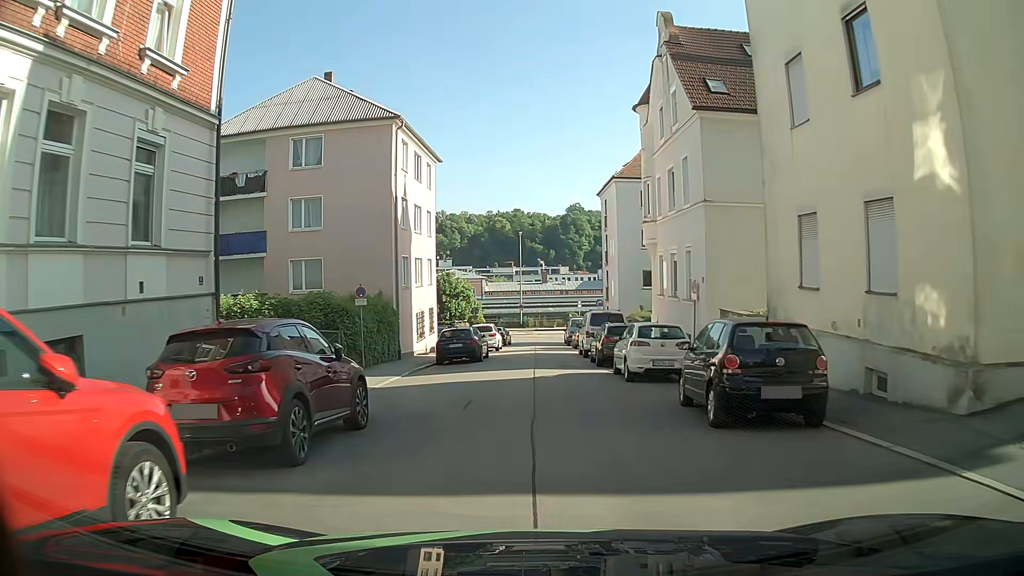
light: Day
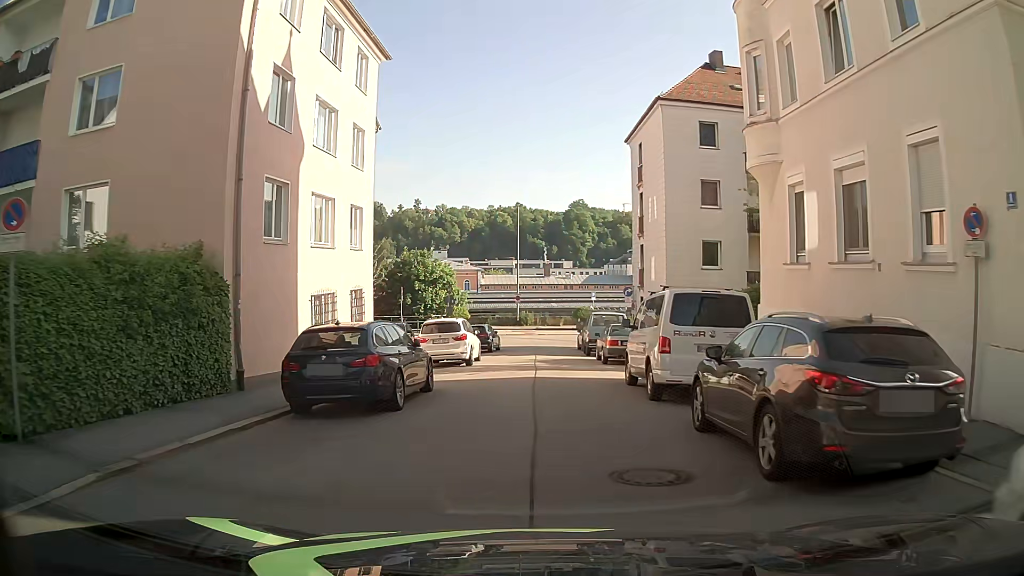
(-0.2, +16.7) m; -1°
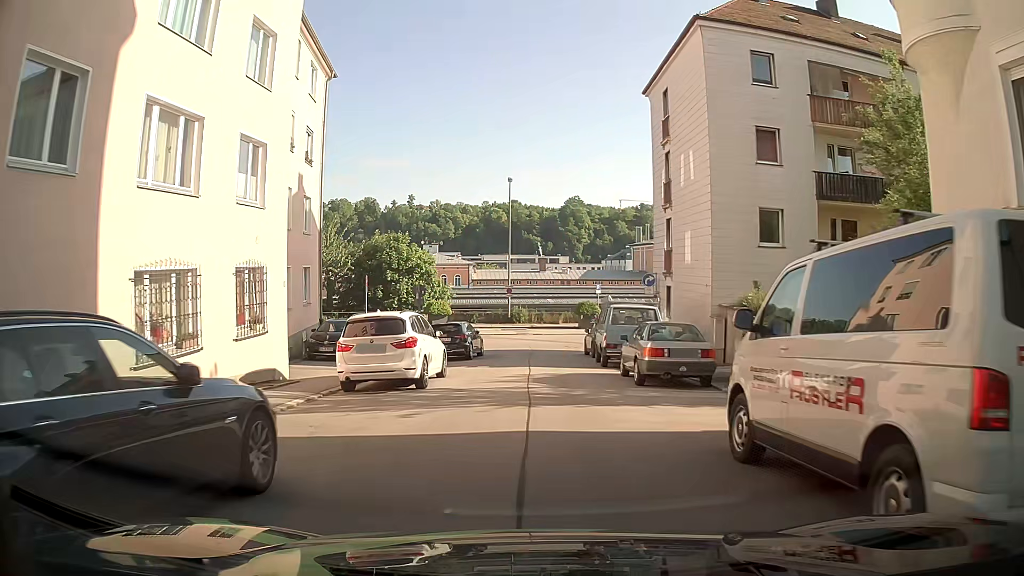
(0.0, +8.6) m; 0°
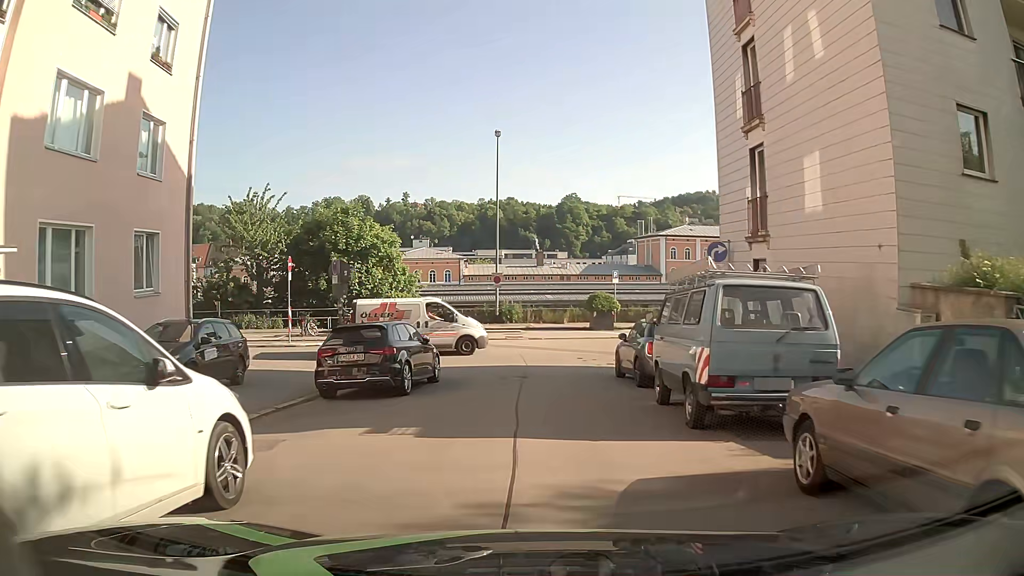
(-0.1, +11.8) m; 0°
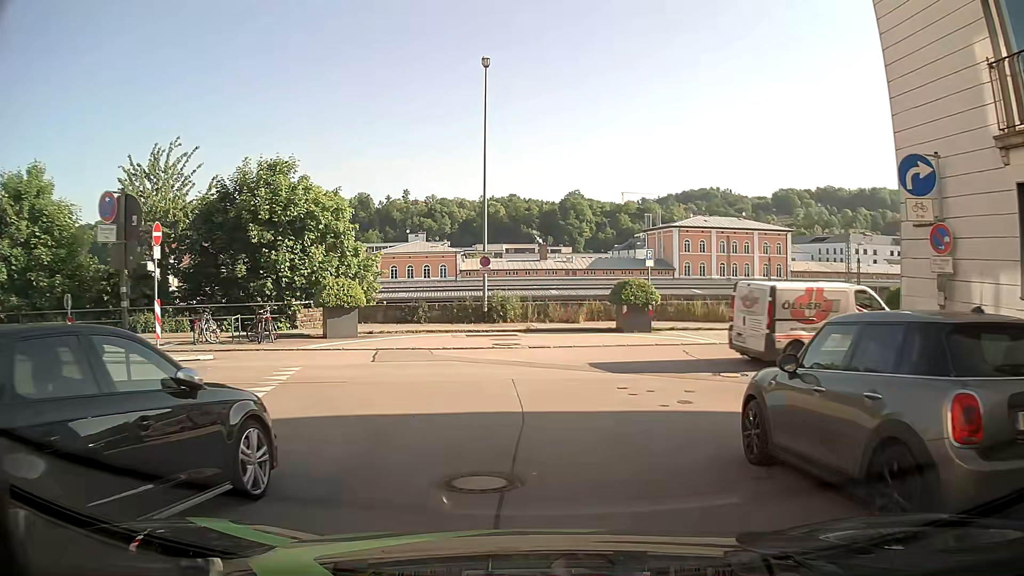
(0.0, +10.1) m; 0°
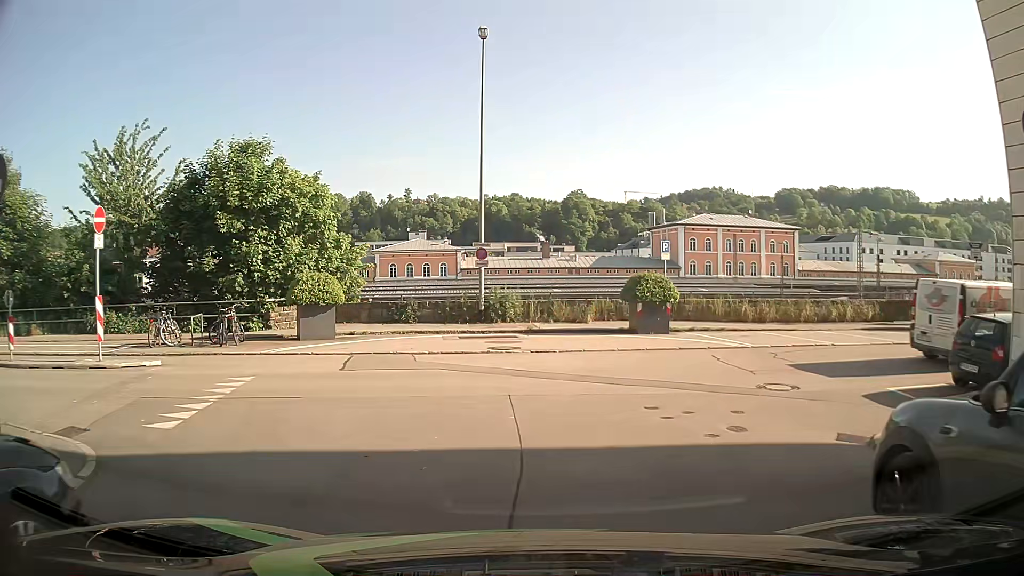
(-0.2, +2.7) m; -3°
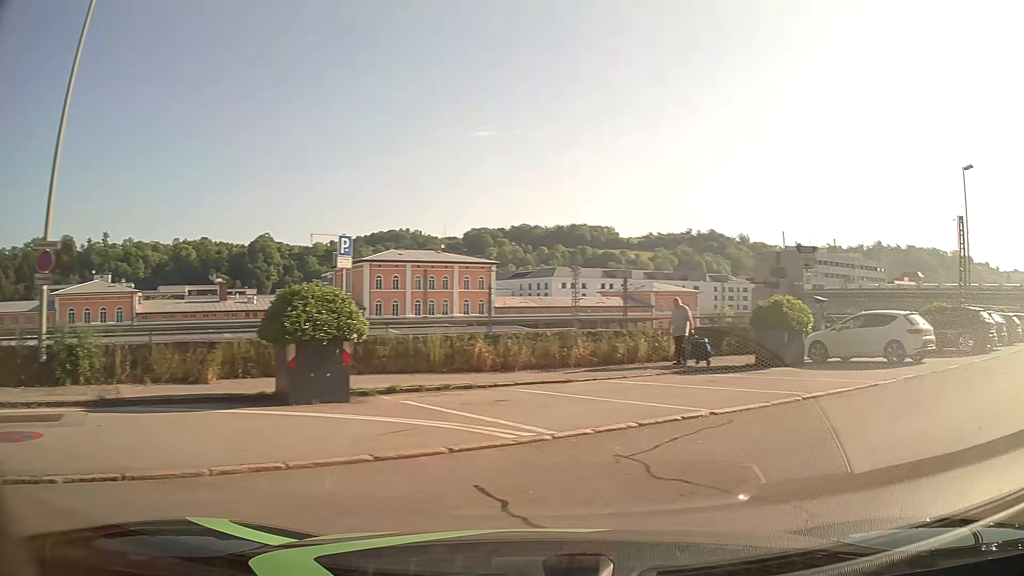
(+1.6, +10.1) m; +28°
